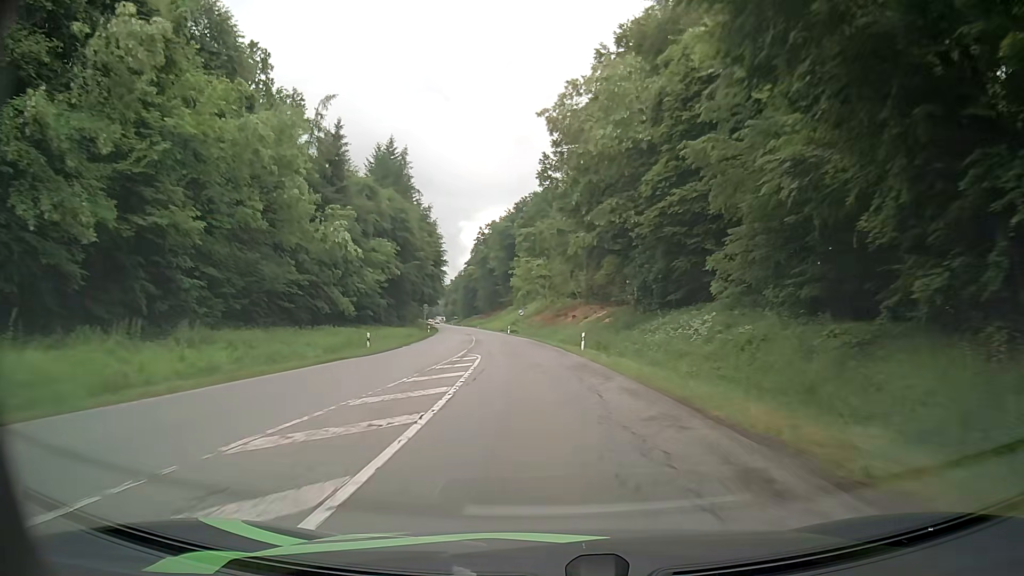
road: secondary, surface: asphalt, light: Day
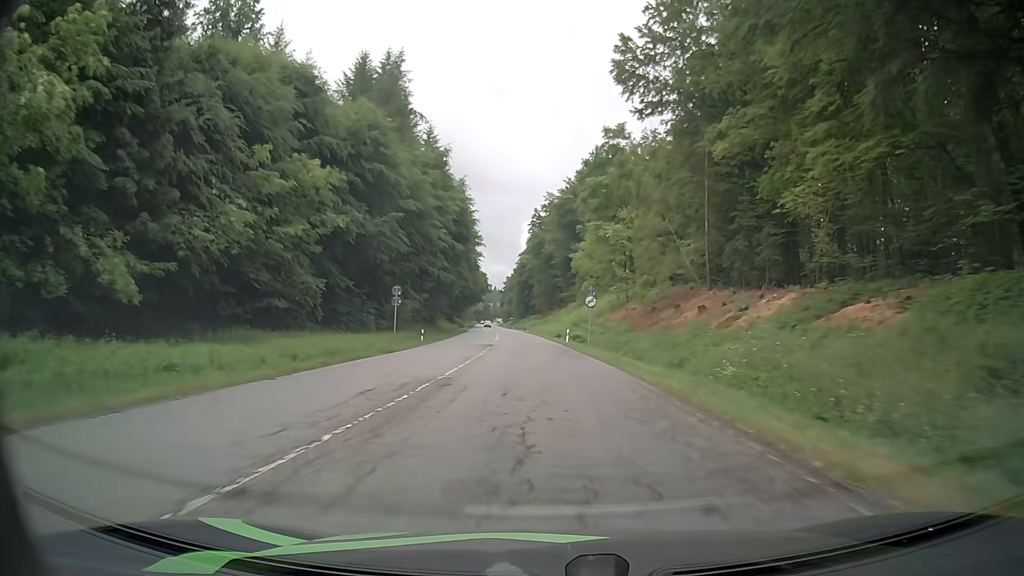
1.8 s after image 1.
(-1.8, +40.7) m; -6°
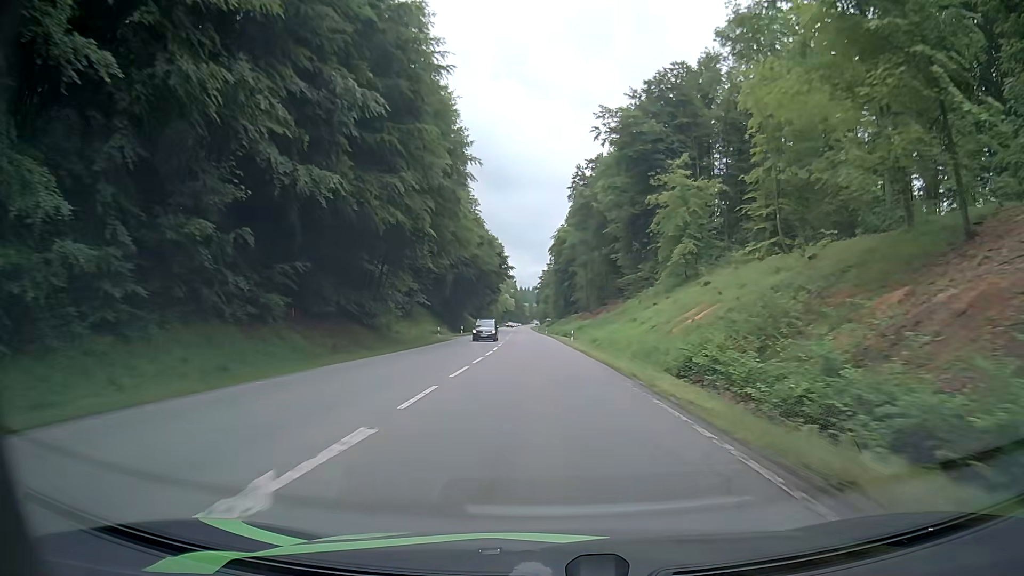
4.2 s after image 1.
(-1.7, +55.6) m; -3°
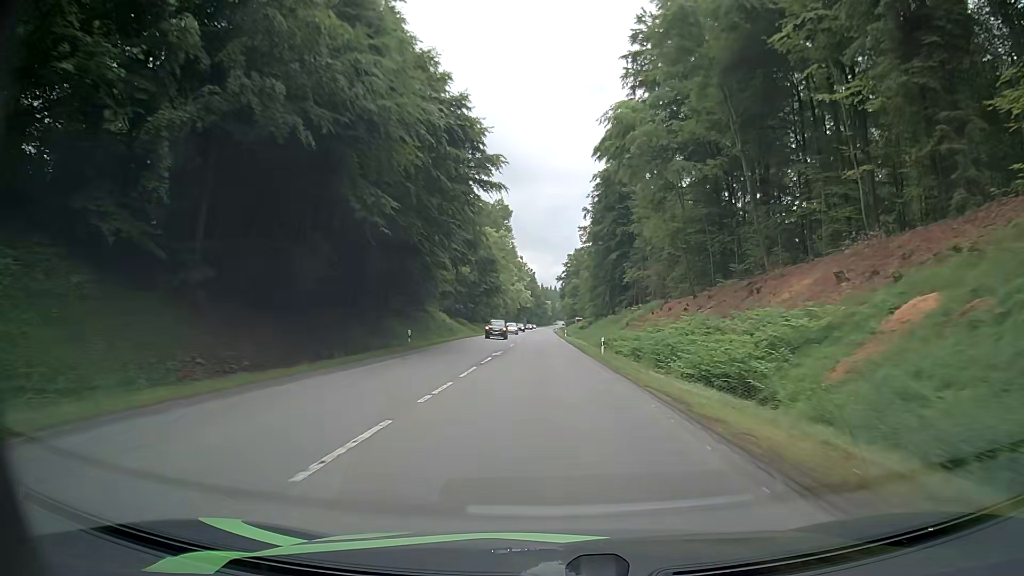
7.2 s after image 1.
(-1.9, +71.0) m; -2°
(0, +10) (0, +20) (0, +30) (0, +40) (0, +50) (0, +60) (0, +70) (0, +80) (0, +90) (-1, +100) m
